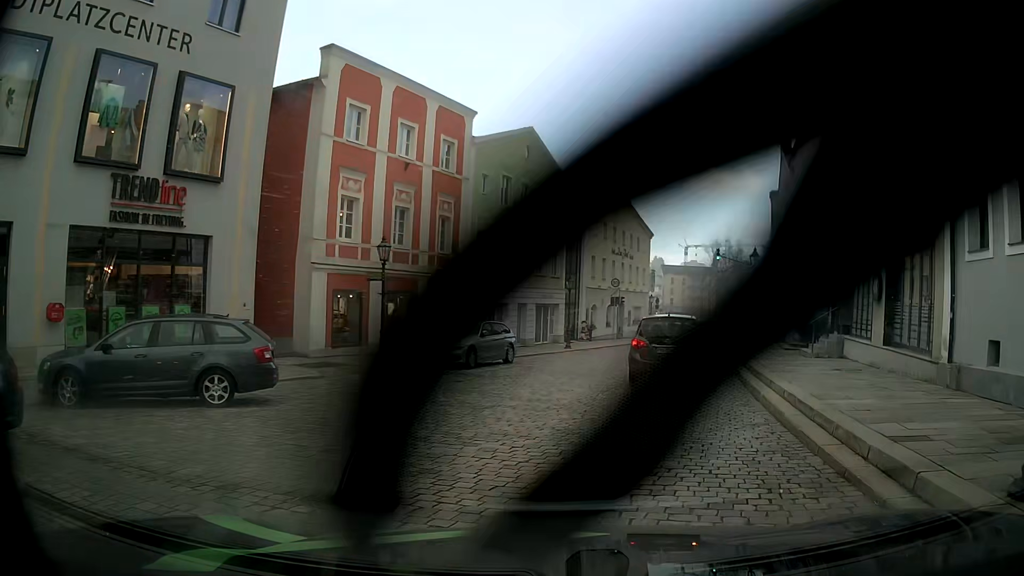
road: tertiary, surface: sett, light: Day
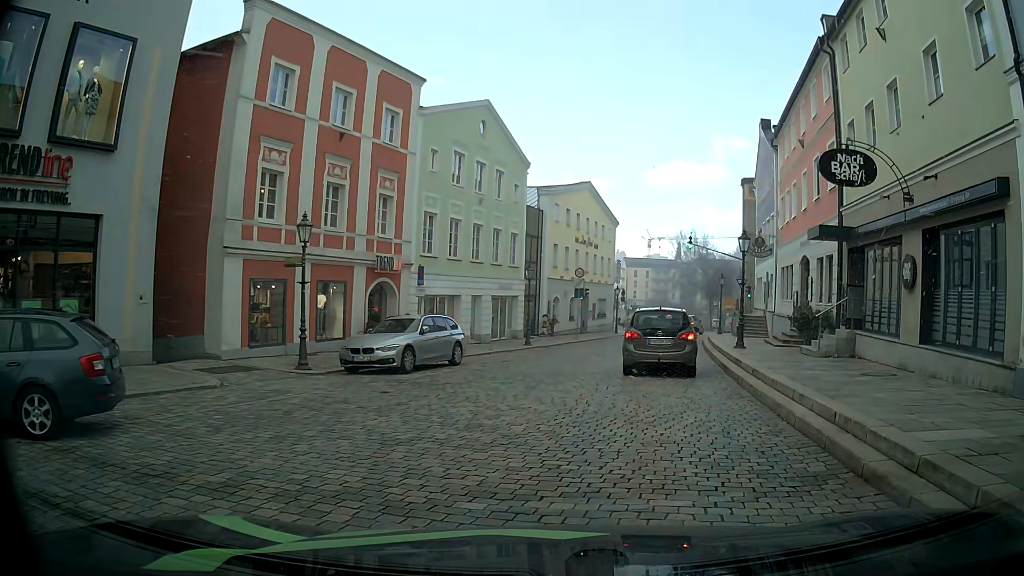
(+0.2, +3.7) m; +6°
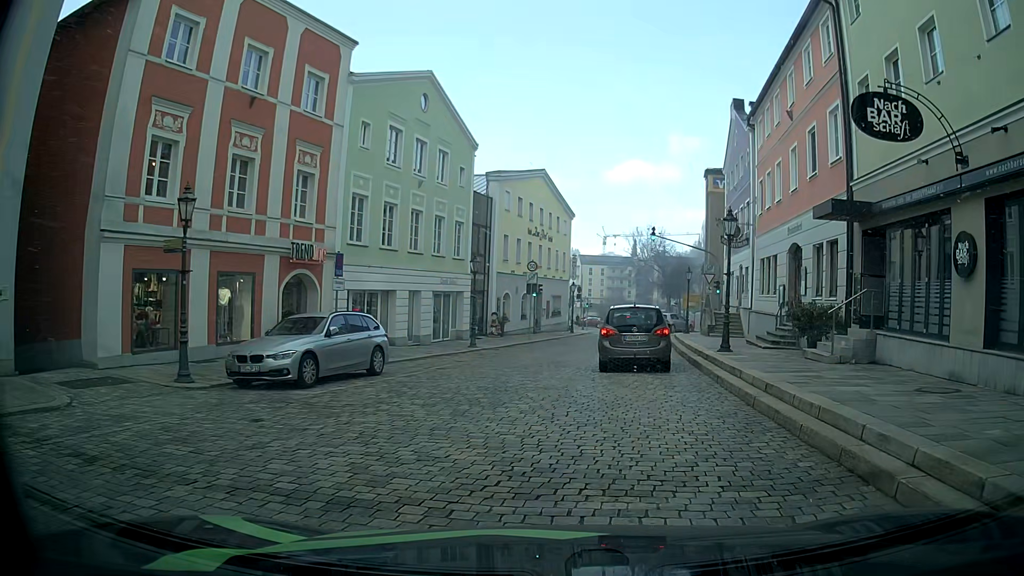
(+0.1, +3.9) m; +4°
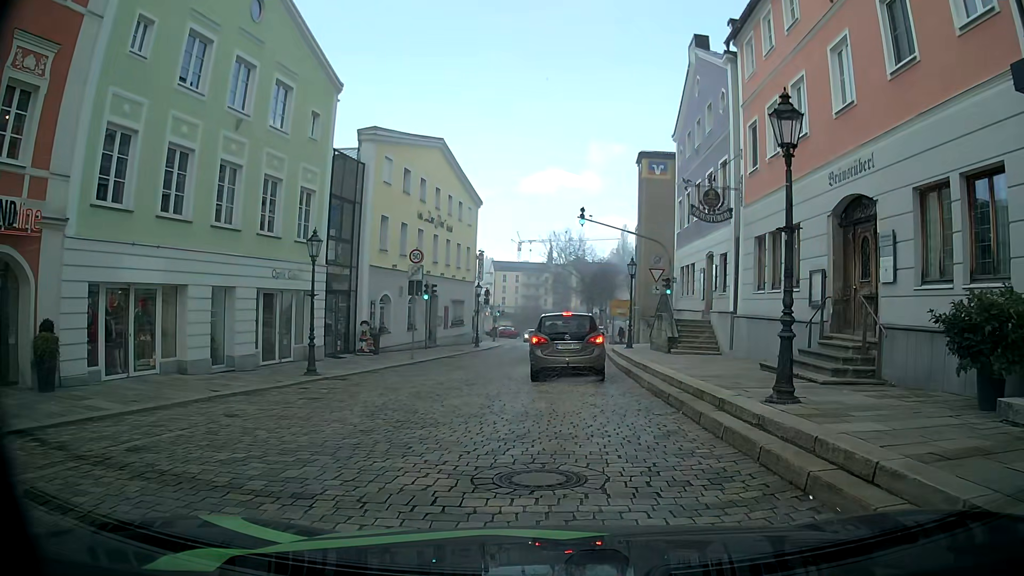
(+0.5, +10.6) m; +5°
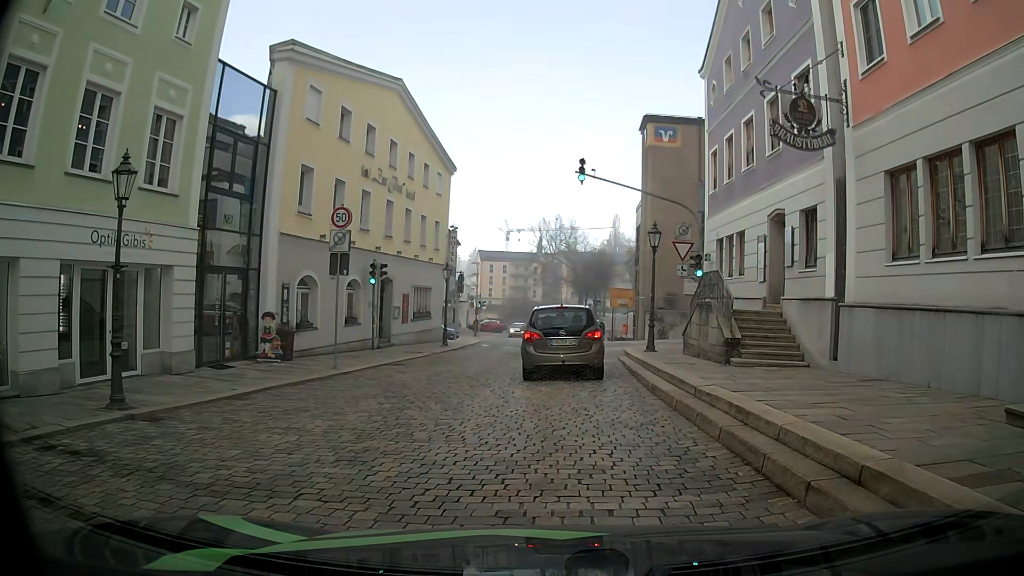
(0.0, +8.7) m; +1°
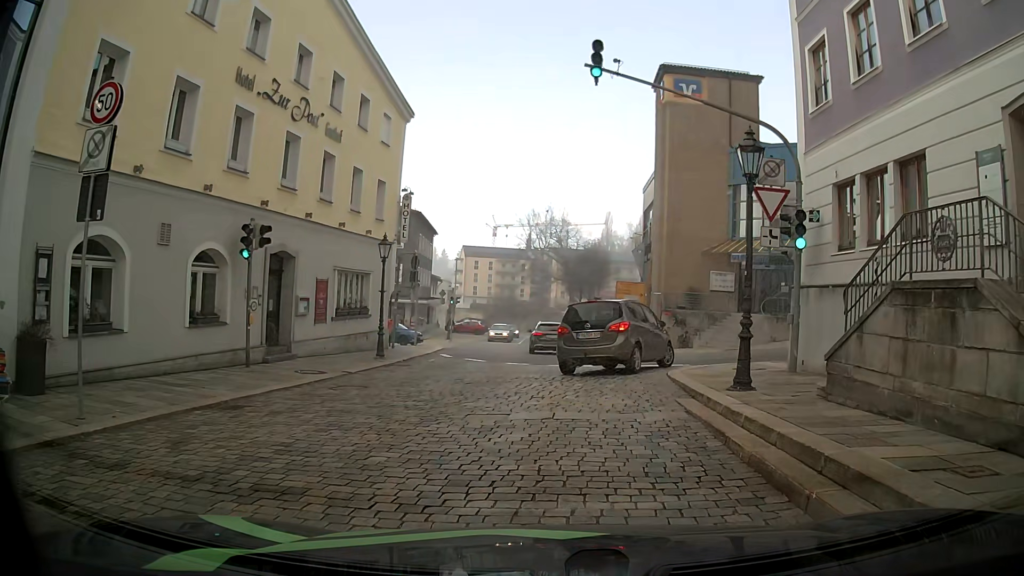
(-0.1, +10.6) m; -1°
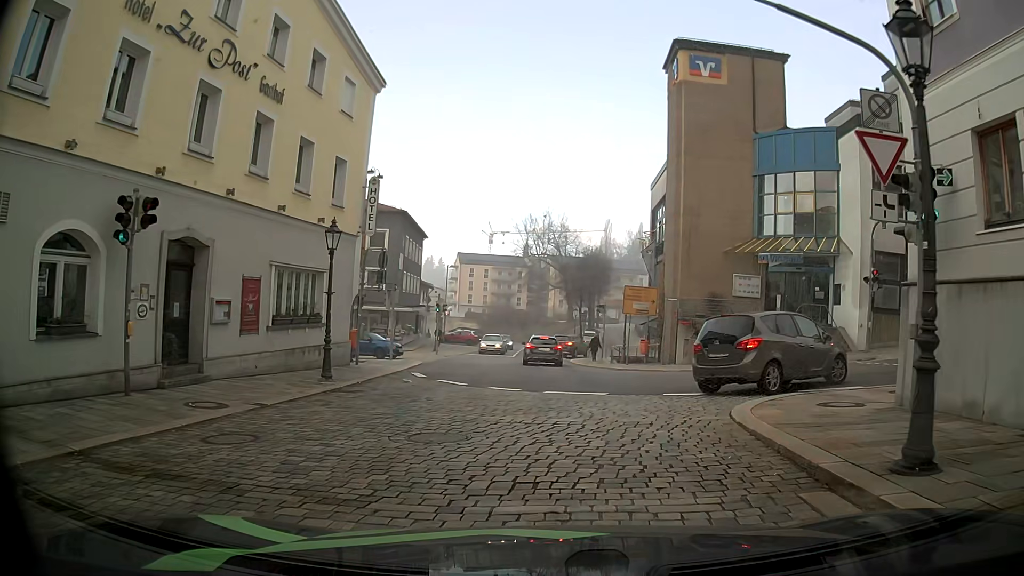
(+0.1, +5.2) m; +3°
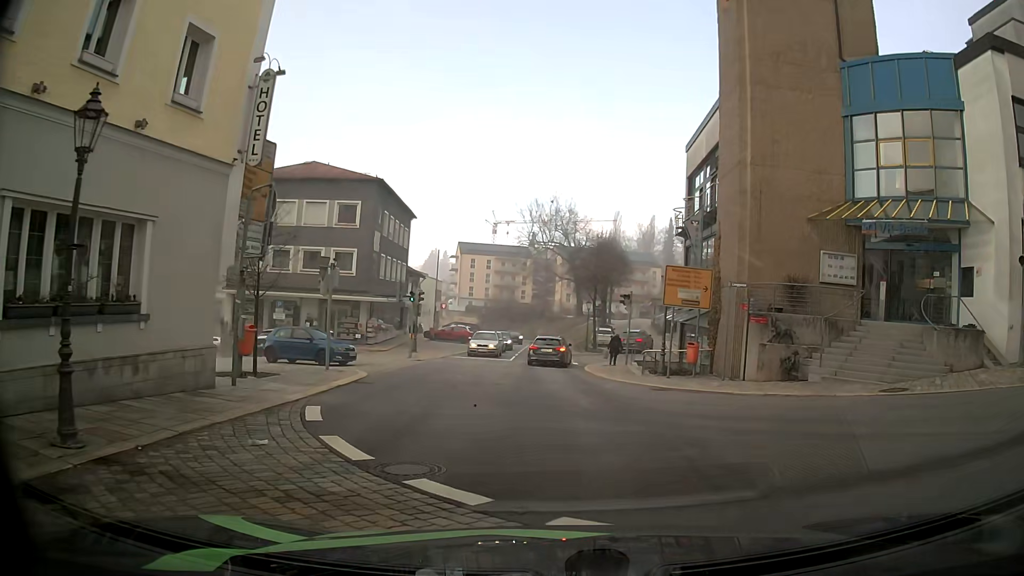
(-0.4, +10.1) m; -3°
(0, +10) (0, +20) (0, +30) (0, +40) (0, +50) (0, +60) (0, +70) (-1, +80) (-2, +90) (-6, +99) m
